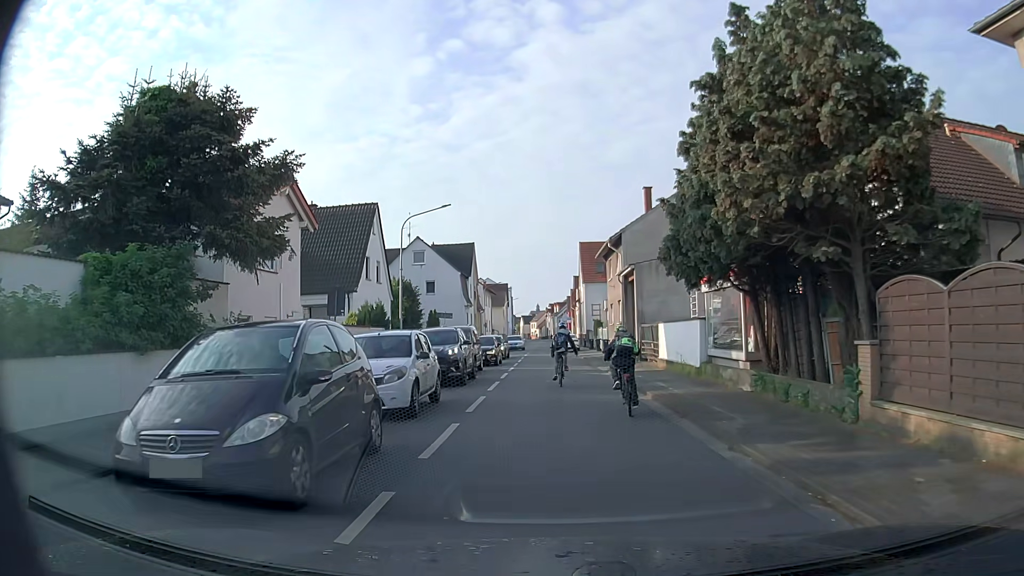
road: tertiary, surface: asphalt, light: Day
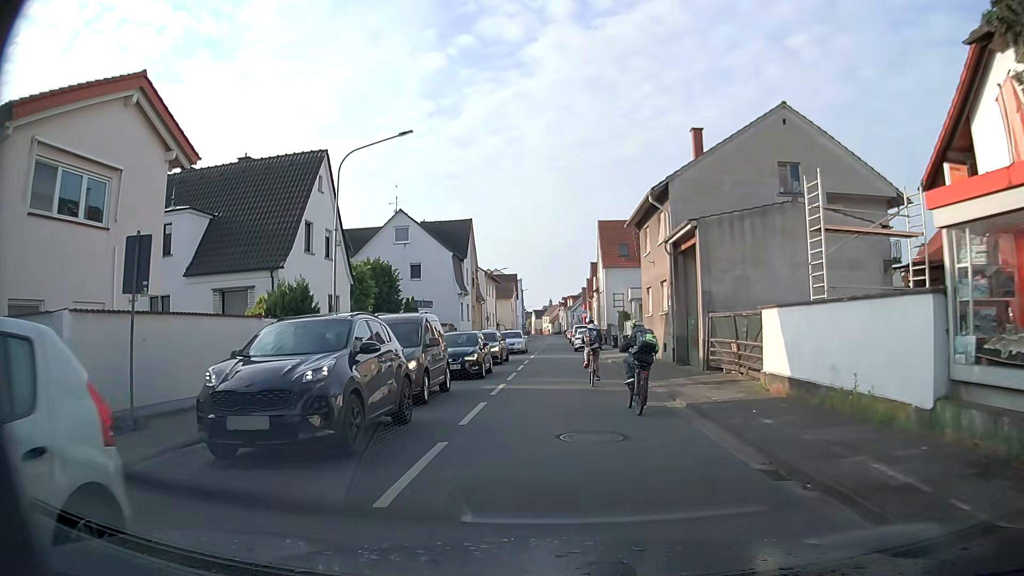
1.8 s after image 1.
(-0.1, +11.4) m; -2°
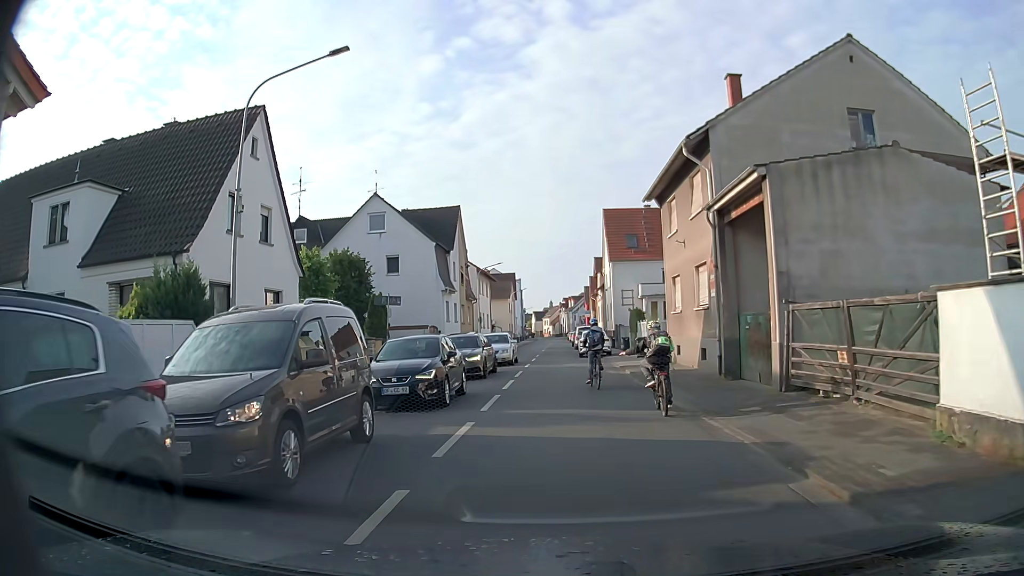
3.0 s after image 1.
(+0.1, +6.8) m; +1°
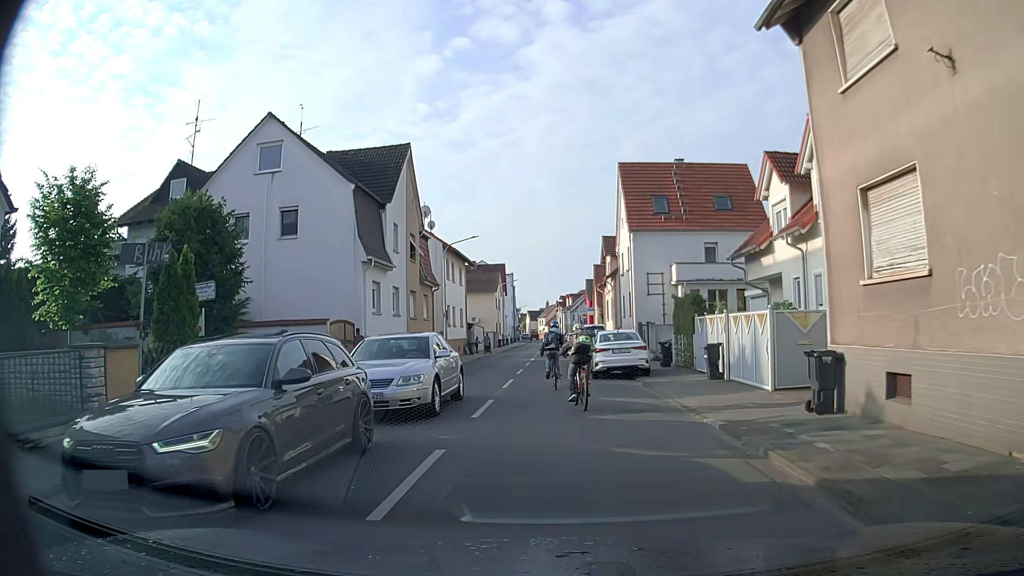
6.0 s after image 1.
(+0.2, +16.2) m; 0°
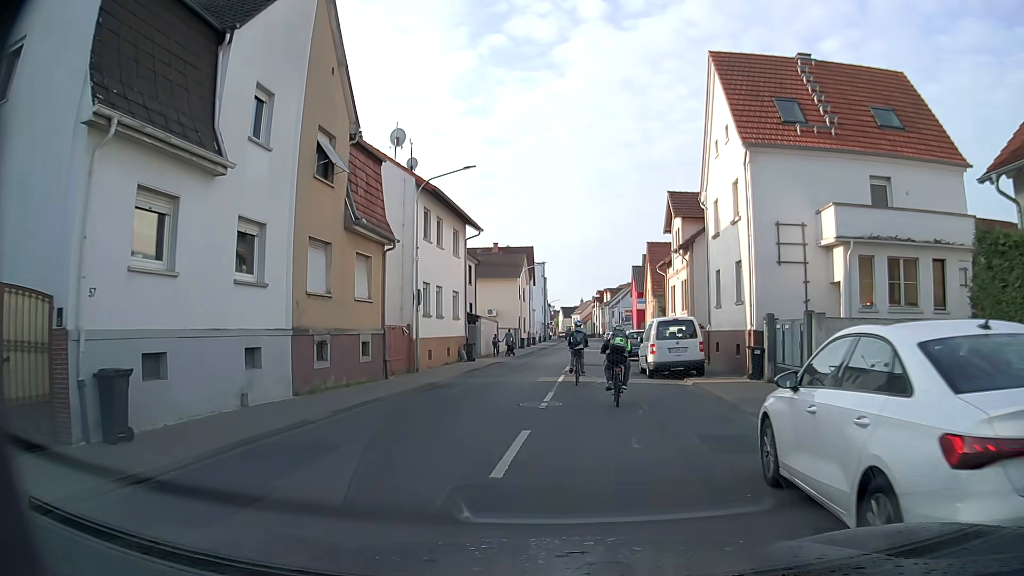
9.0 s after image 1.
(-0.2, +17.2) m; -3°
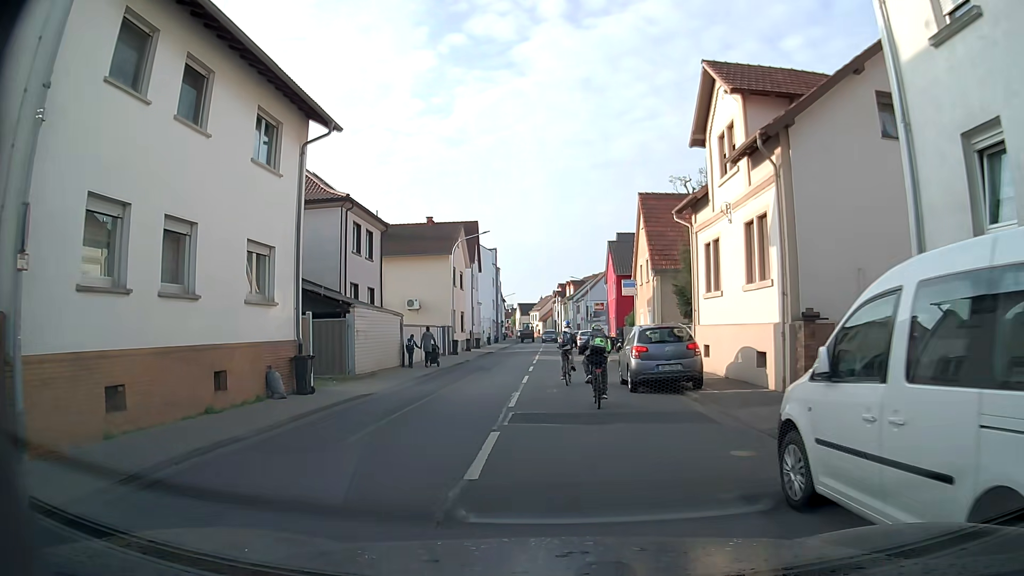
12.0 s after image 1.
(+0.9, +18.4) m; +3°
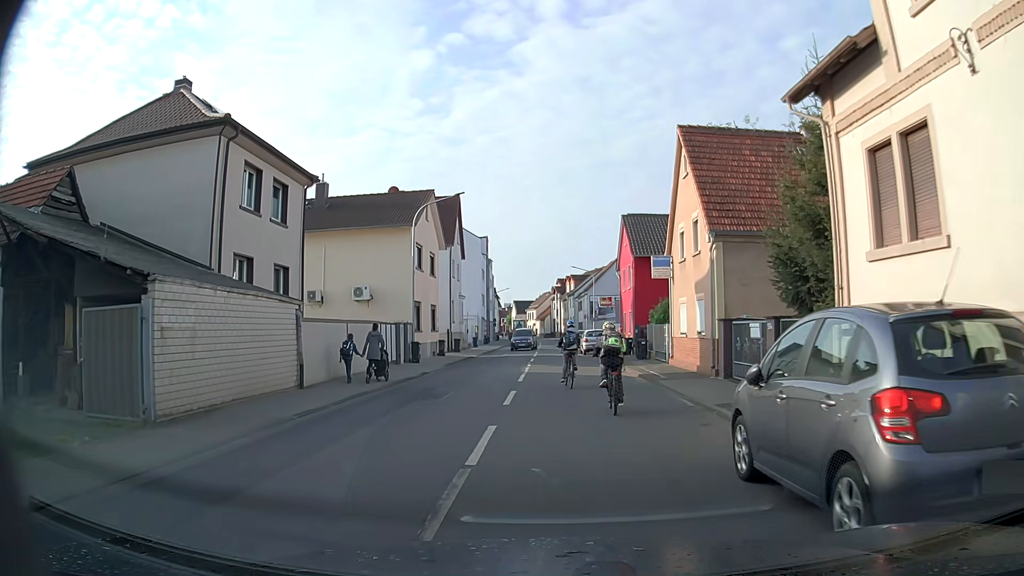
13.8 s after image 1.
(+0.1, +11.8) m; 0°
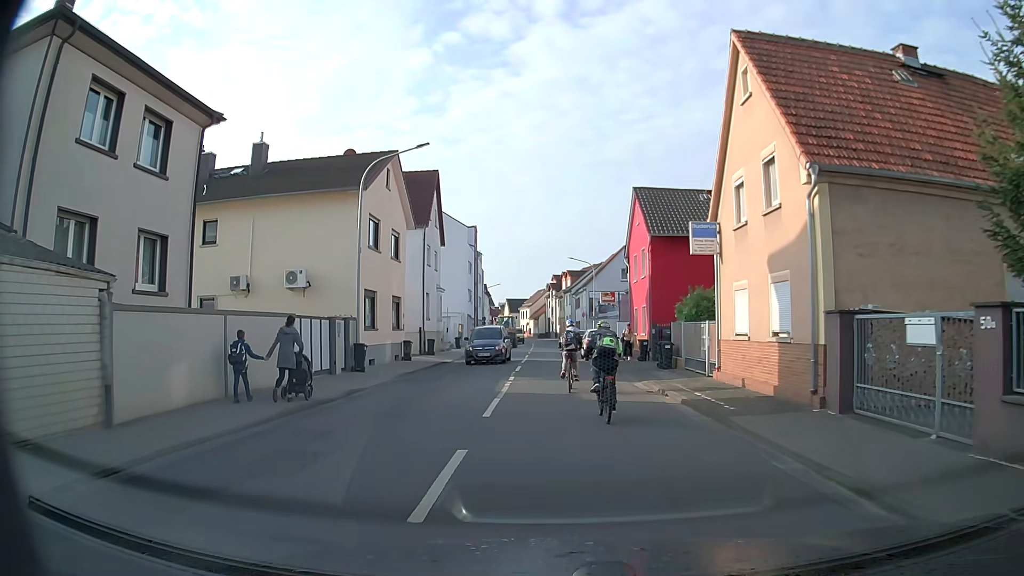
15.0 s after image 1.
(+0.1, +8.1) m; +1°
(0, +10) (0, +20) (0, +30) (-1, +40) (-1, +50) (-1, +60) (-1, +70) (-1, +80) (-2, +90) (-3, +100) m
